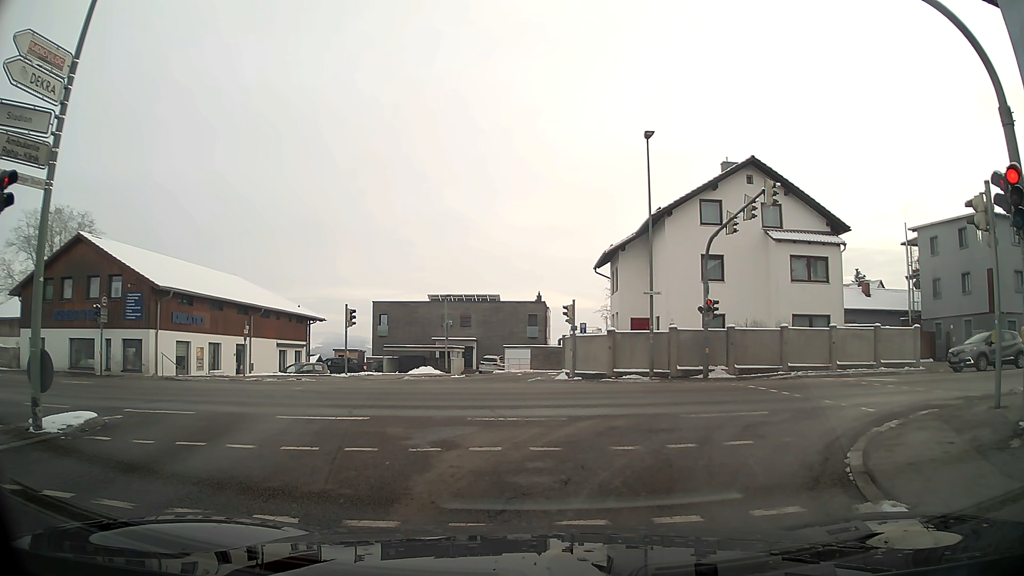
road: tertiary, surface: asphalt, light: Day
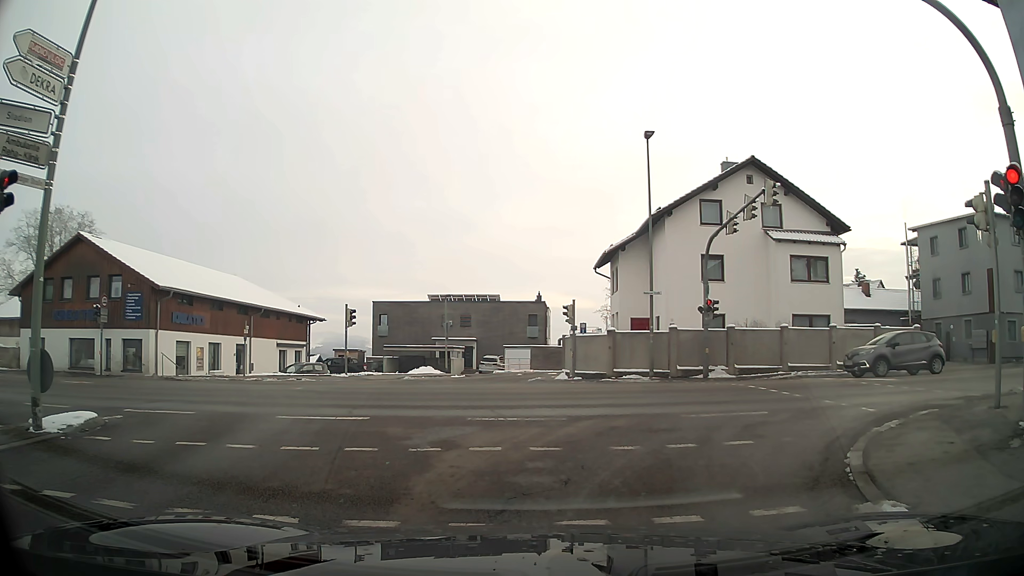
(0.0, 0.0) m; 0°
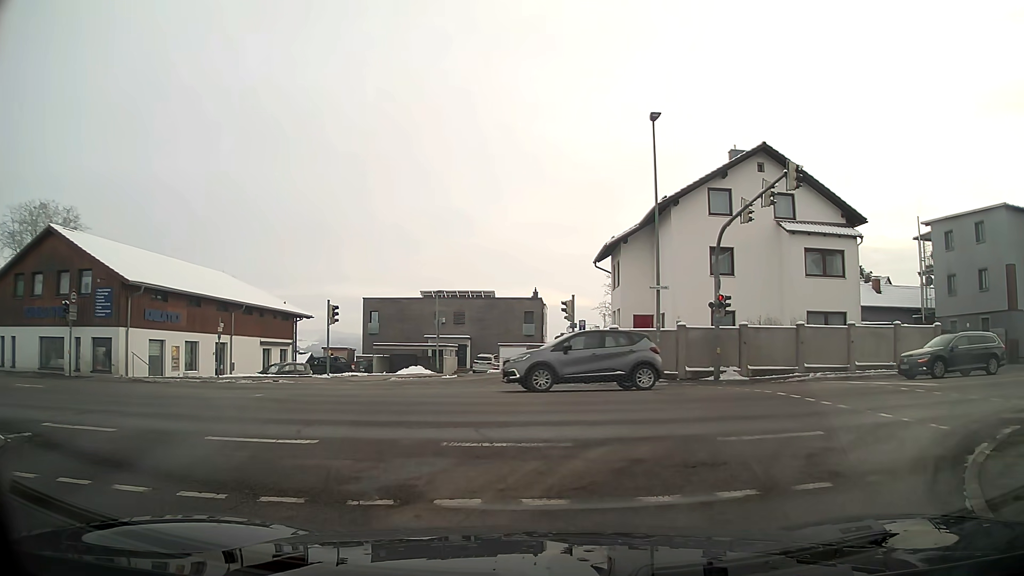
(0.0, +2.5) m; +2°
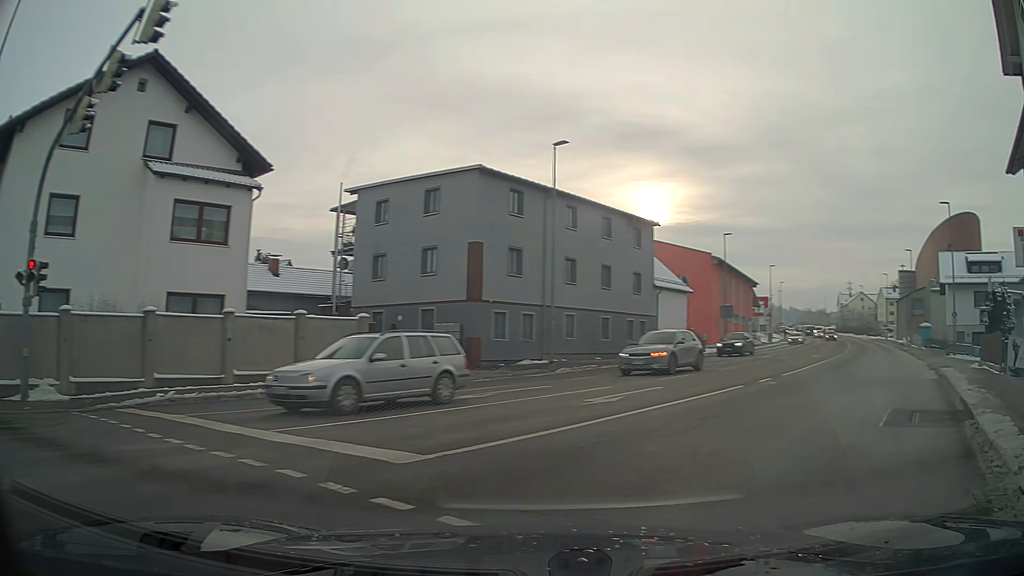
(+4.2, +9.4) m; +57°
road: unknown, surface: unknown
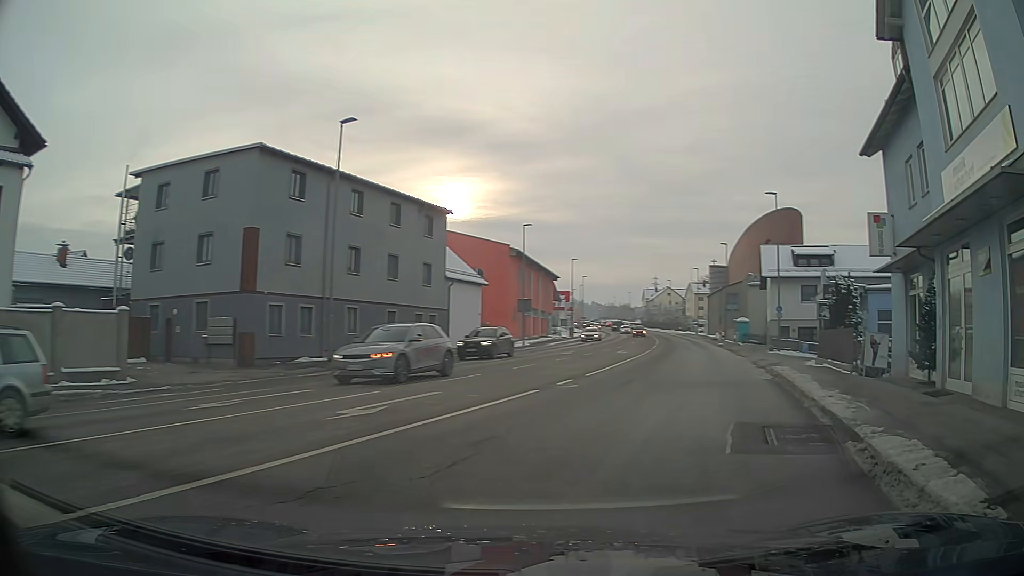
(+0.4, +2.7) m; +15°
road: tertiary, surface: asphalt
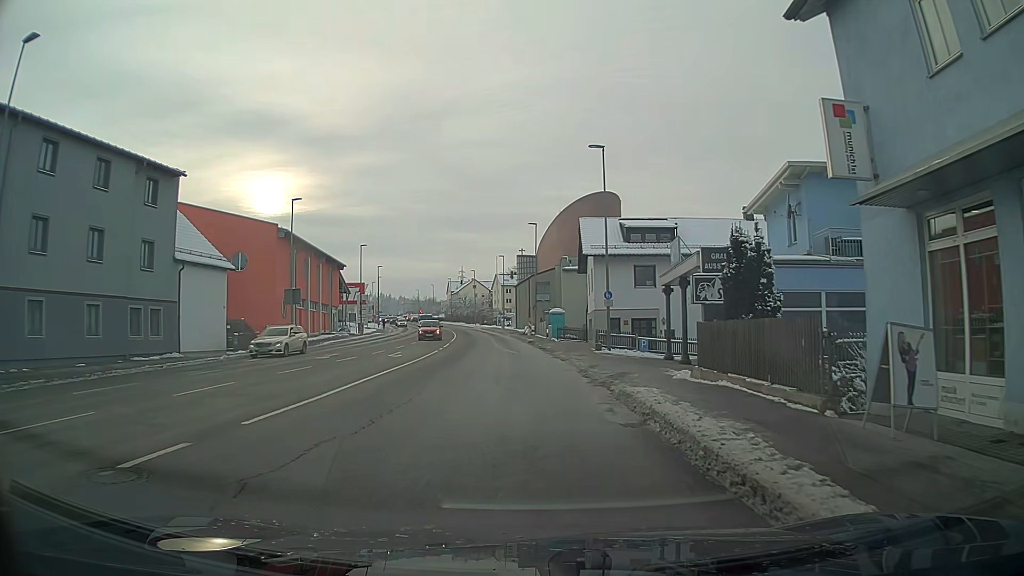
(+1.9, +10.2) m; +15°
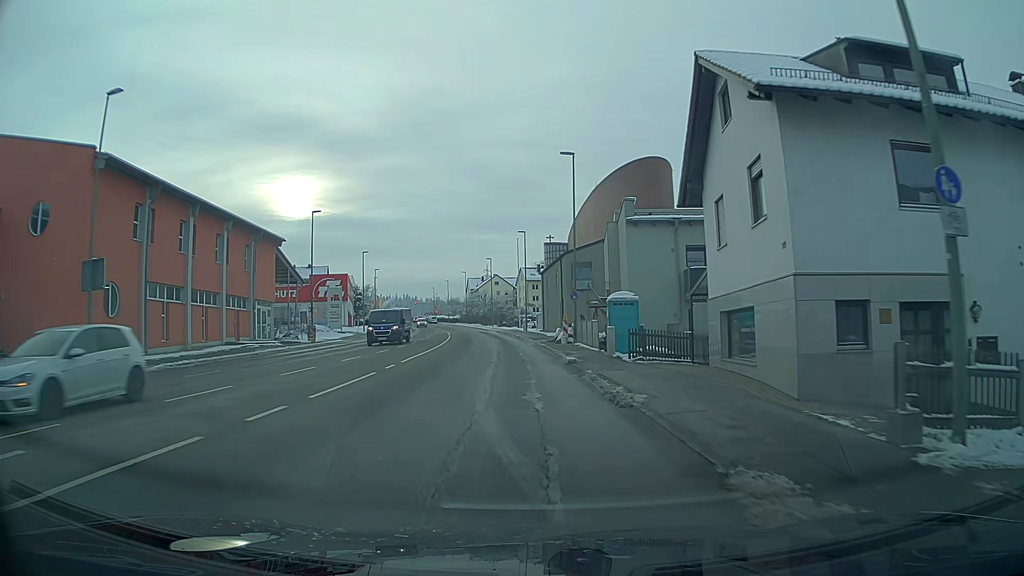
(-1.3, +26.5) m; -4°
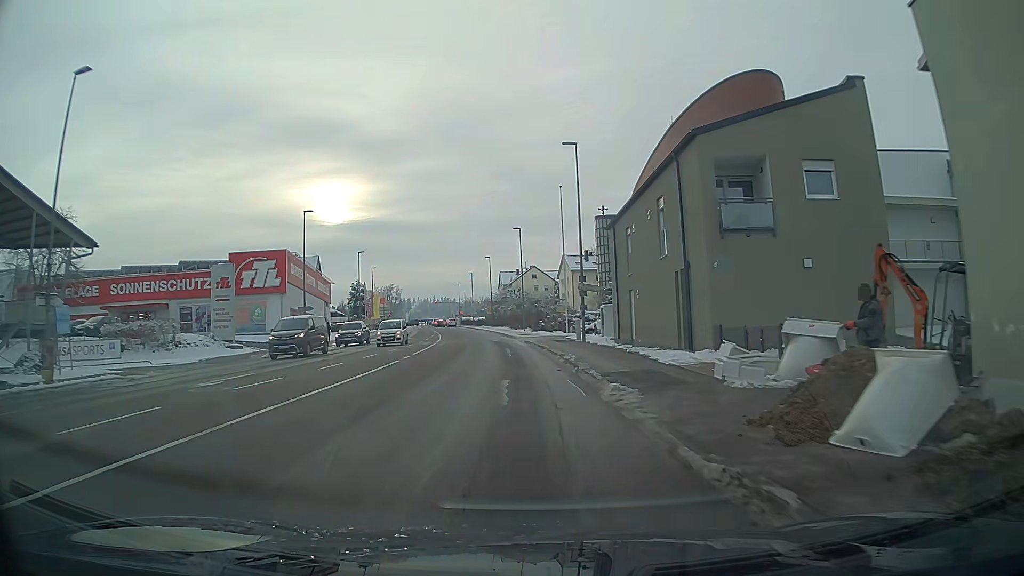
(-1.1, +35.2) m; -3°
(0, +10) (-1, +20) (-1, +30) (-2, +40) (-3, +50) (-4, +60) (-5, +70) (-7, +80) (-8, +90) (-10, +99) m
